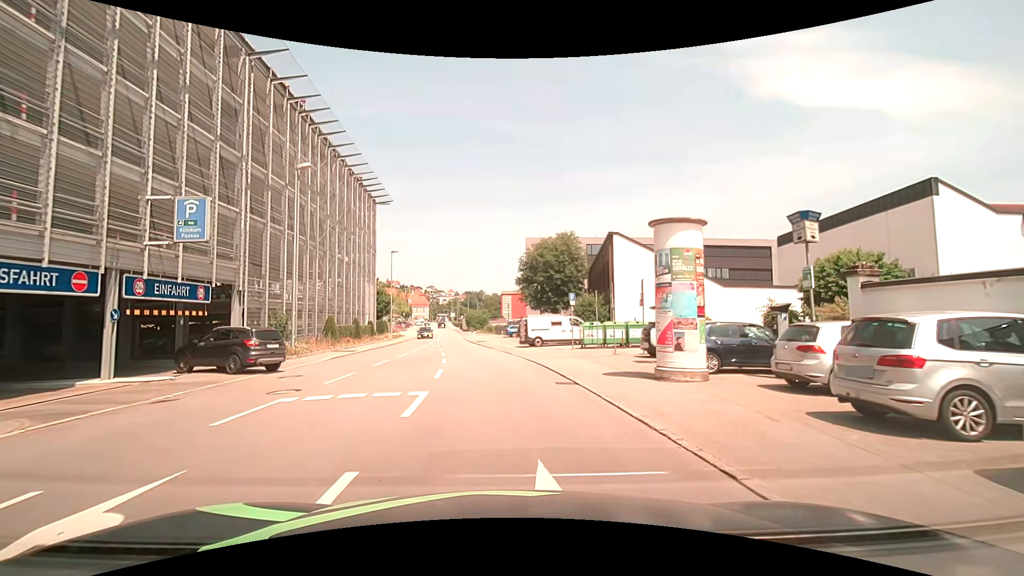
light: Day
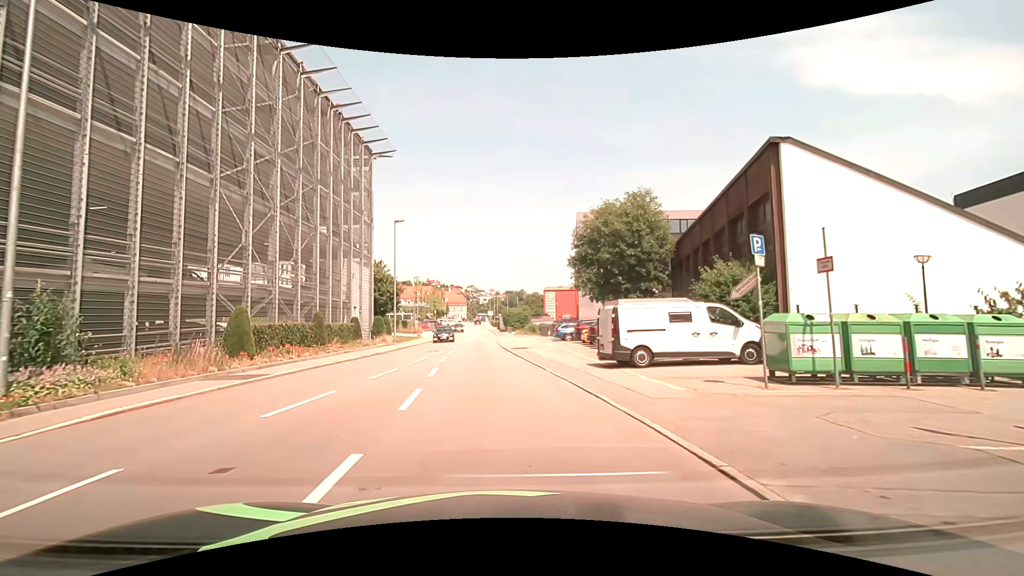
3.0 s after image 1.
(-0.5, +17.5) m; -4°
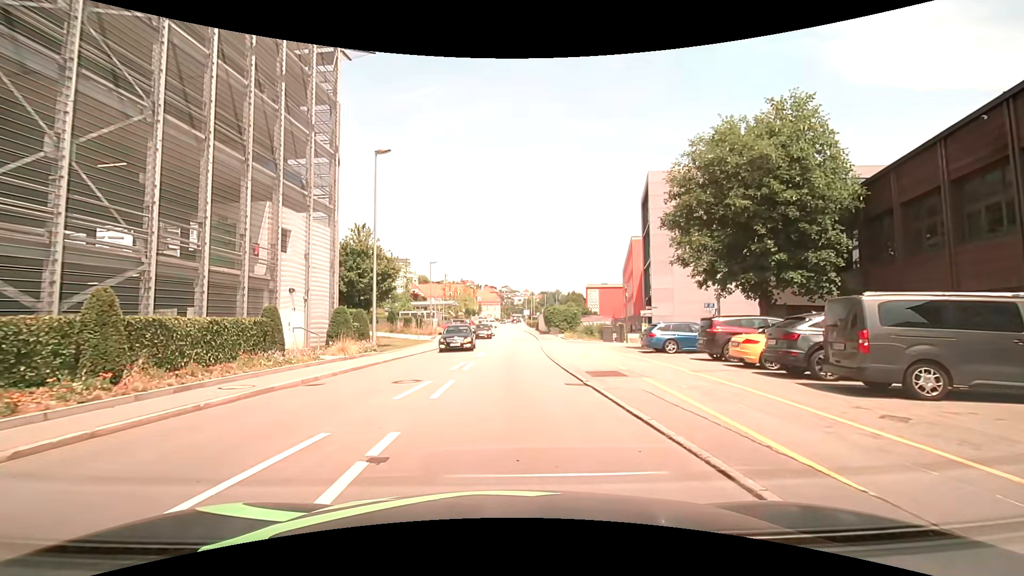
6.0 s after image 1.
(-0.9, +17.0) m; -4°
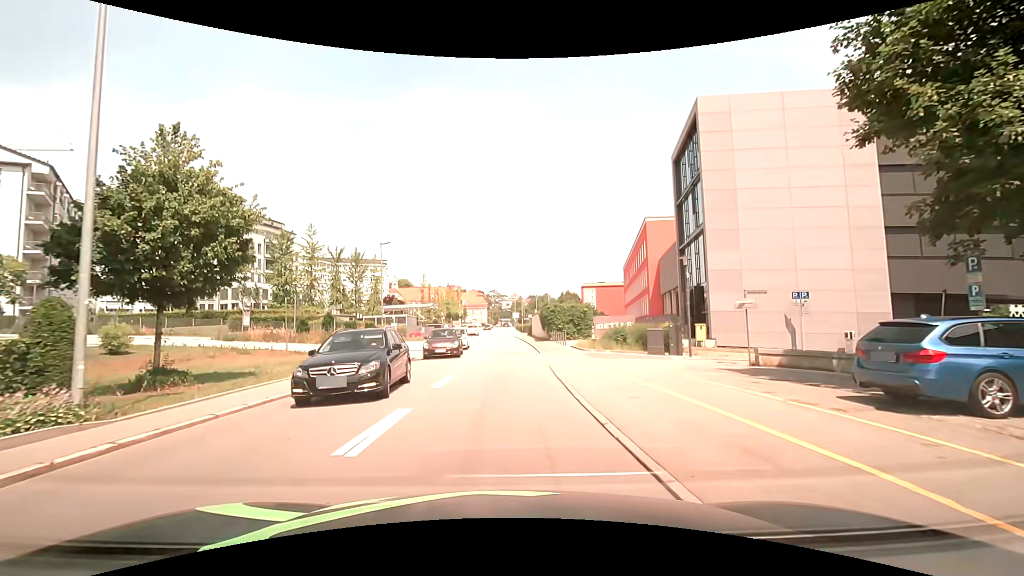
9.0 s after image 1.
(+0.2, +16.1) m; +1°
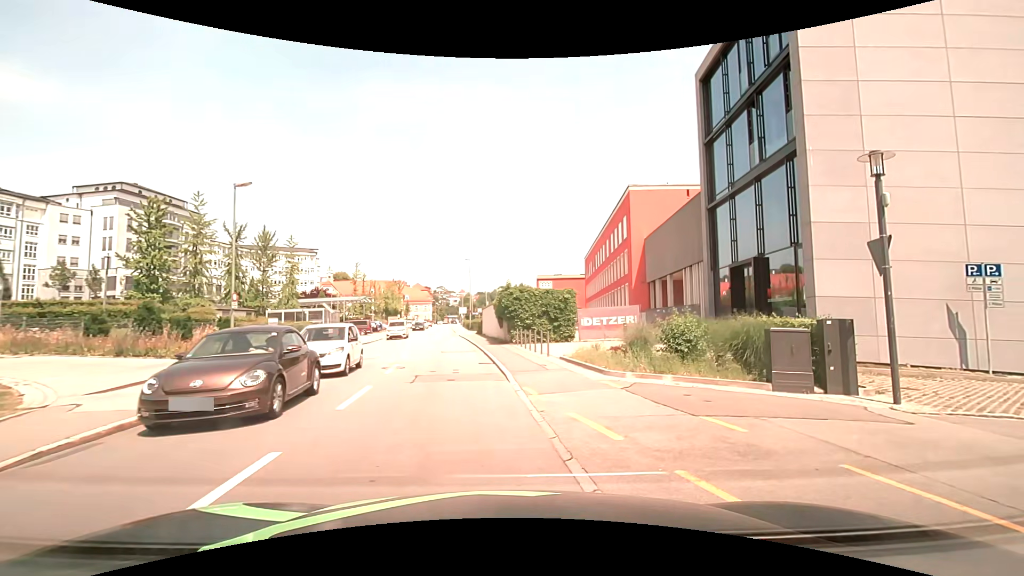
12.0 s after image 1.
(+0.2, +14.5) m; +6°
